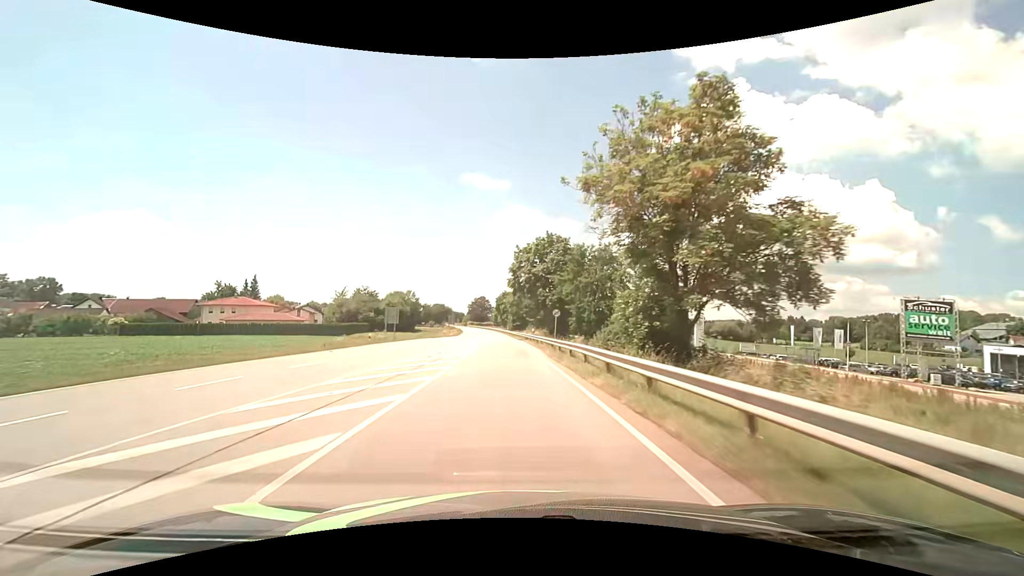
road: primary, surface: asphalt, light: Day
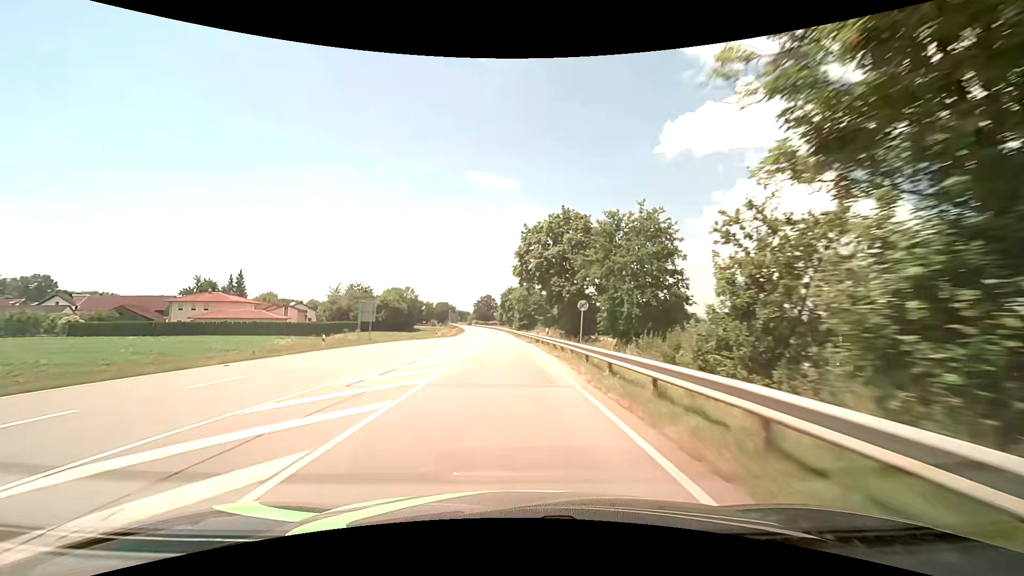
(-0.1, +12.5) m; -1°
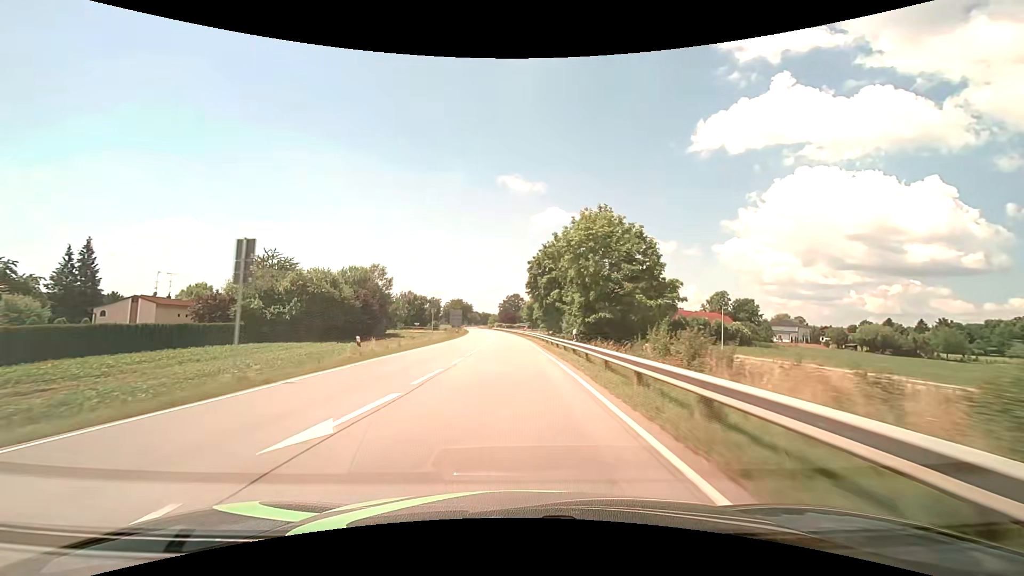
(-1.9, +62.5) m; -3°
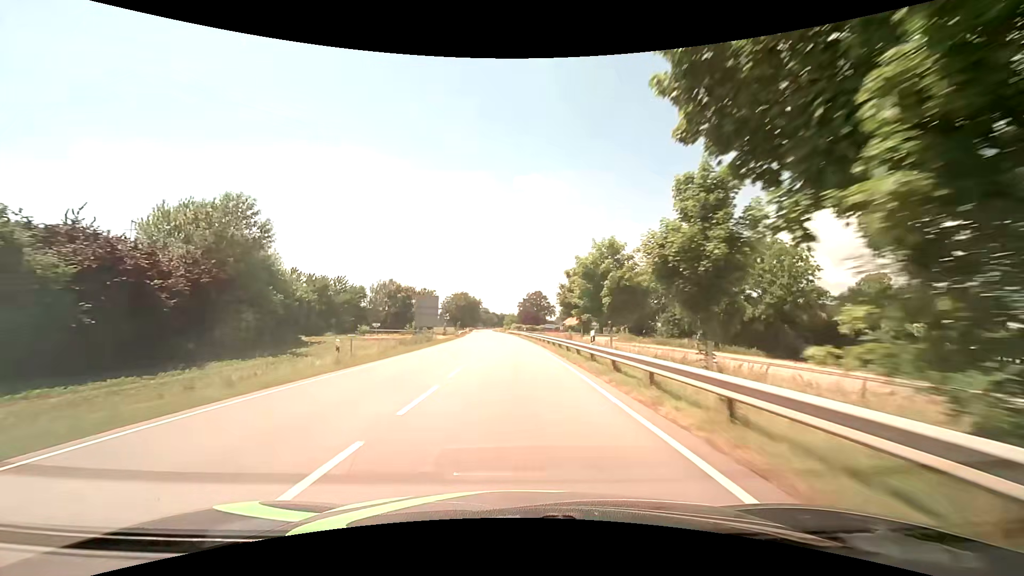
(-1.1, +52.4) m; -3°
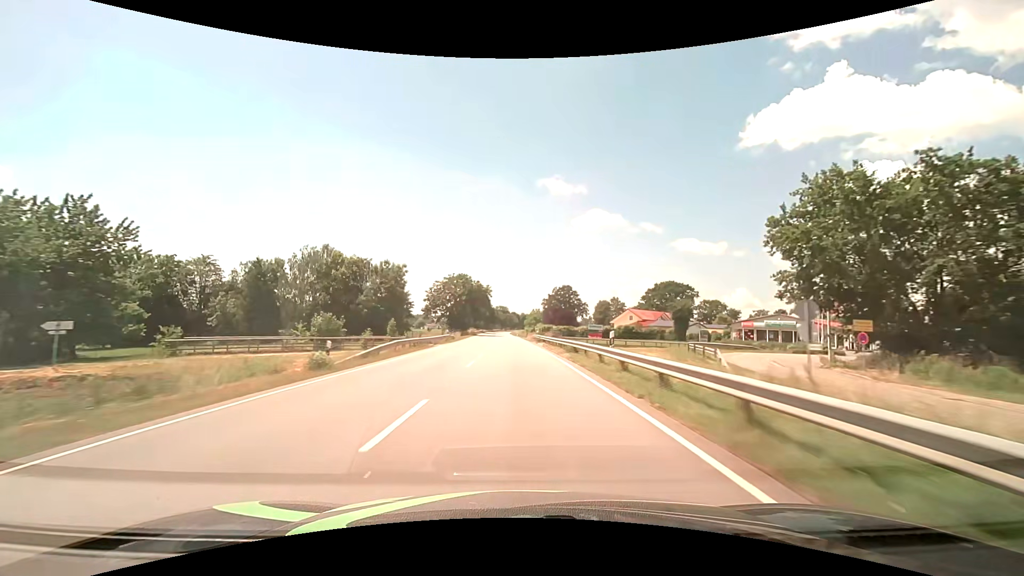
(-1.1, +56.5) m; -2°
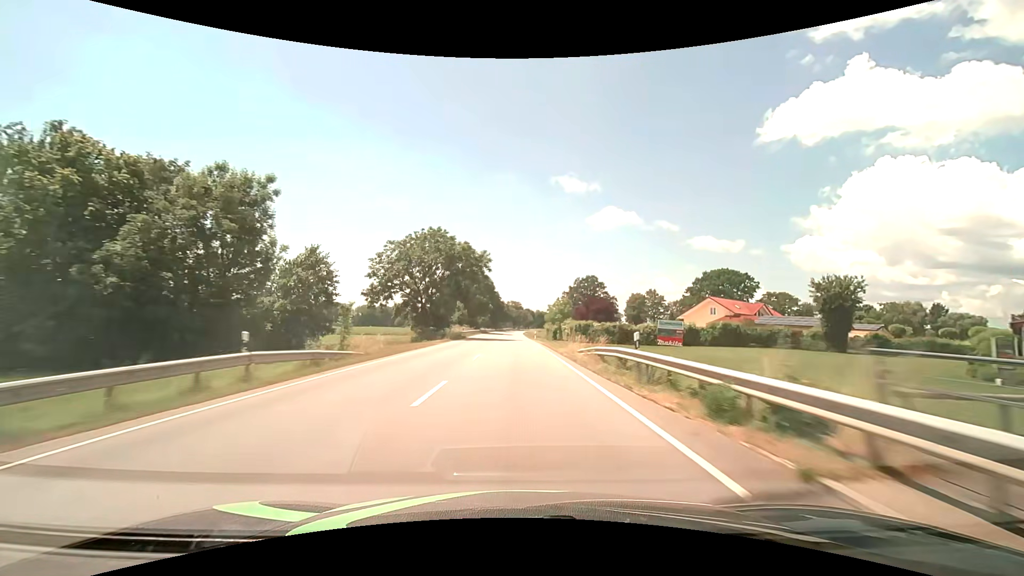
(-0.6, +44.8) m; -1°
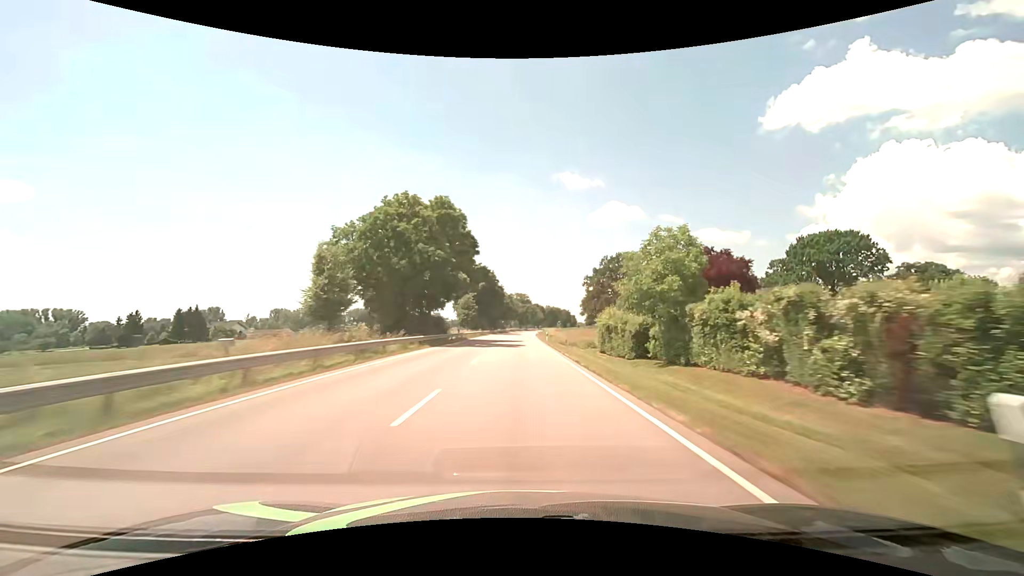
(-0.6, +61.4) m; -1°
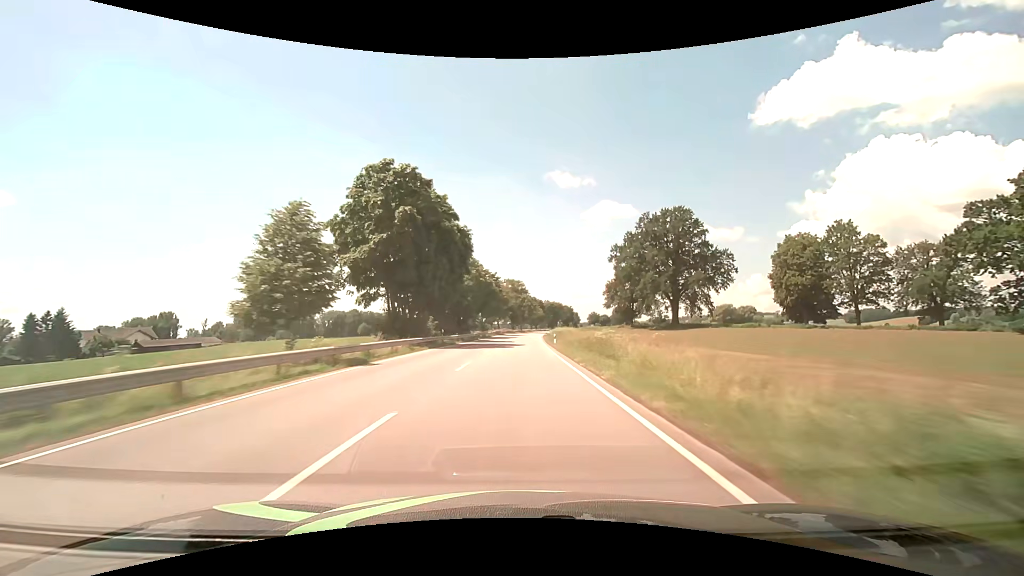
(+0.3, +62.3) m; +1°
(0, +10) (0, +20) (0, +30) (0, +40) (0, +50) (+1, +60) (+1, +70) (+1, +80) (+2, +90) (+2, +100) m
